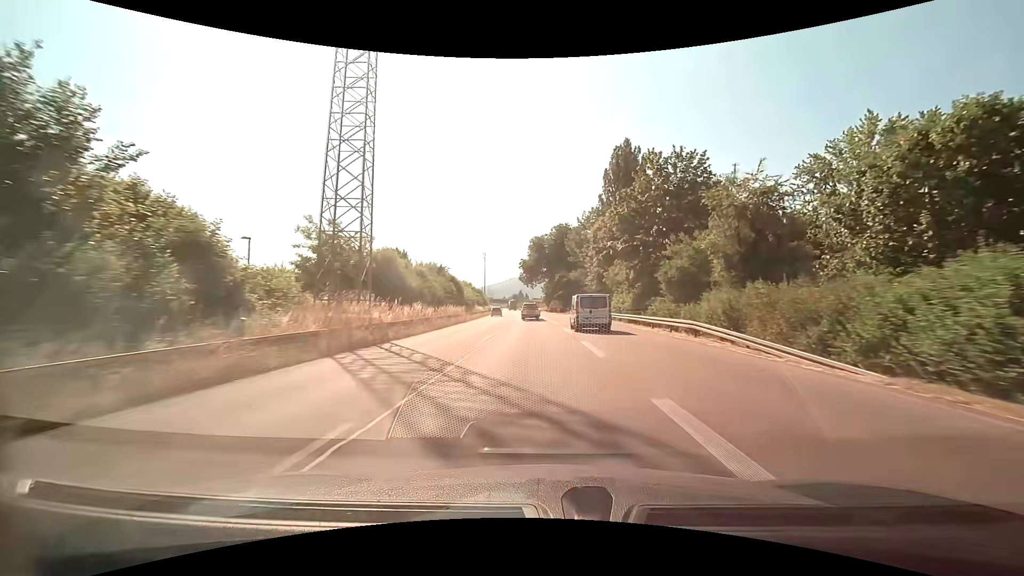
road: trunk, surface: asphalt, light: Day
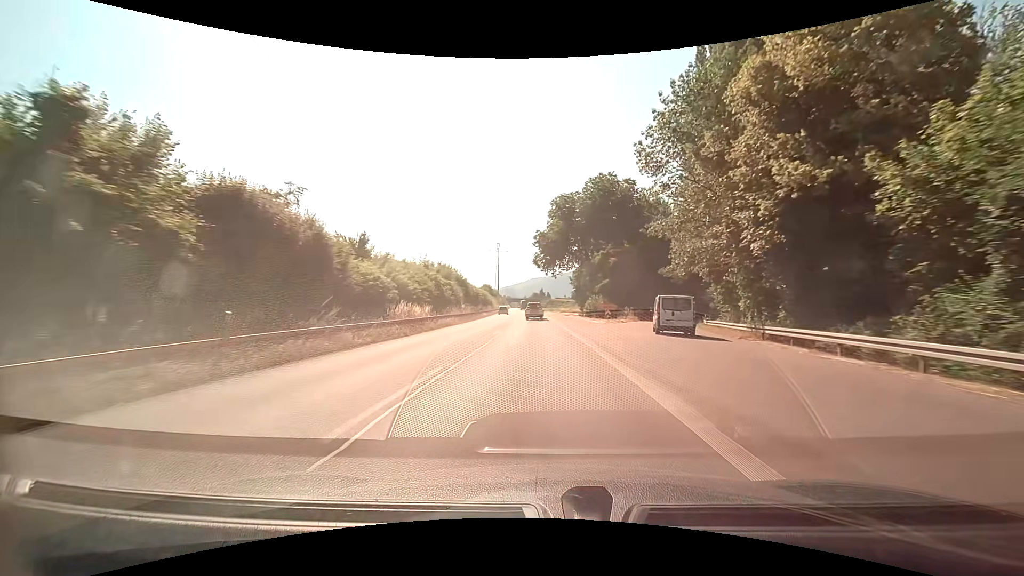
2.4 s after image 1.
(-1.2, +49.2) m; -3°
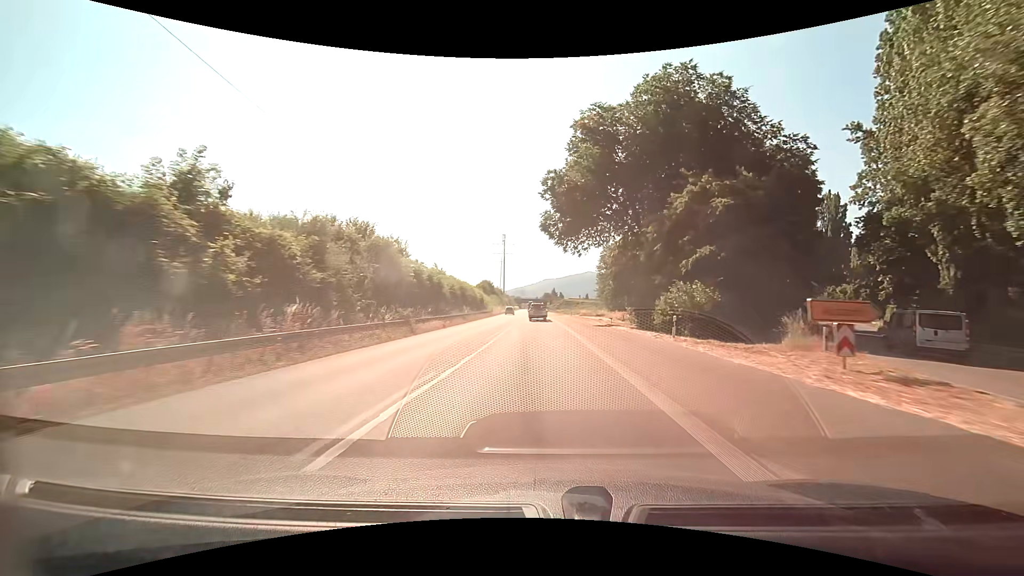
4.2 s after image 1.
(-0.5, +36.8) m; -2°
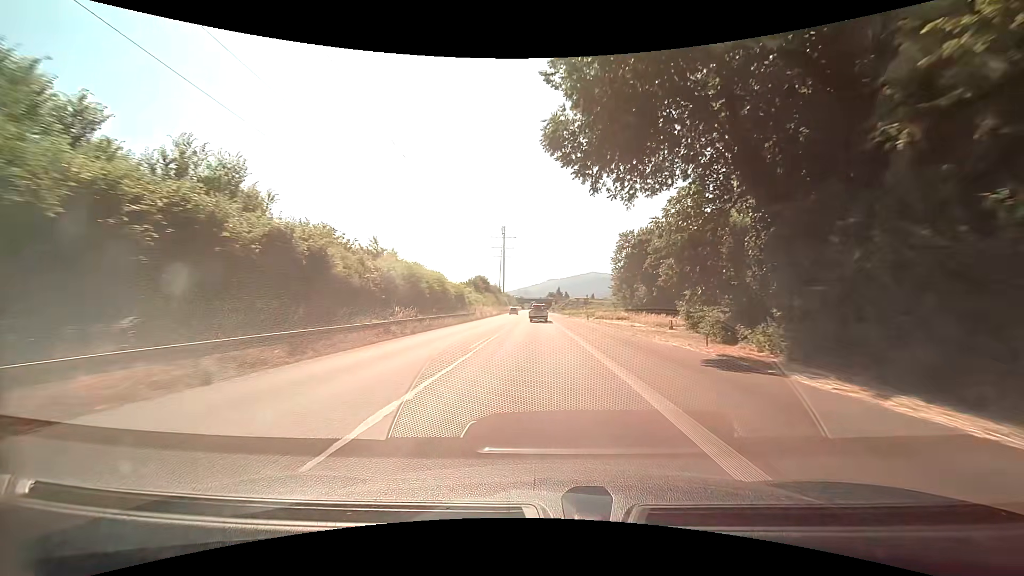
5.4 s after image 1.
(-0.1, +24.3) m; 0°
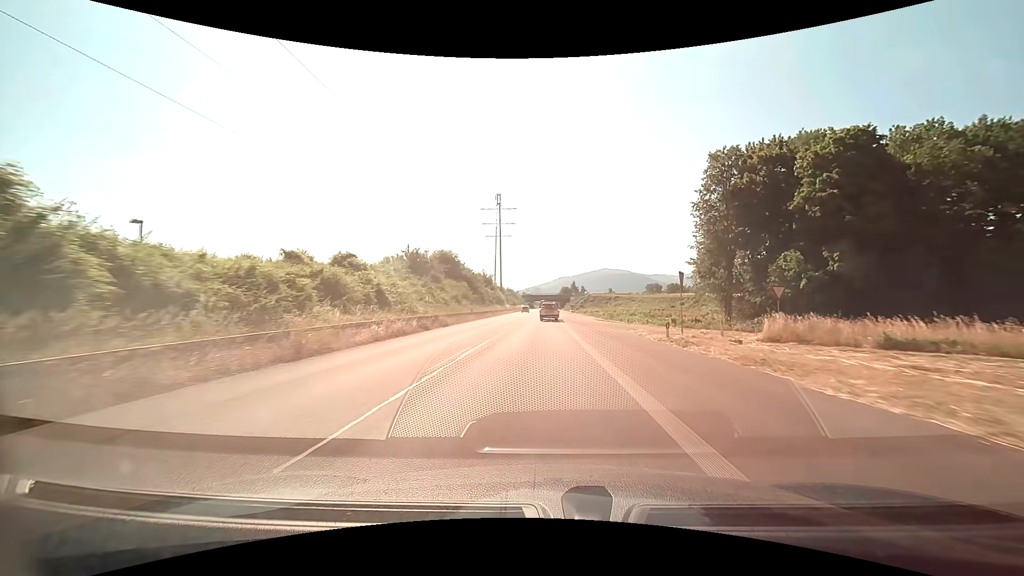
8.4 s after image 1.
(-0.9, +60.0) m; -1°
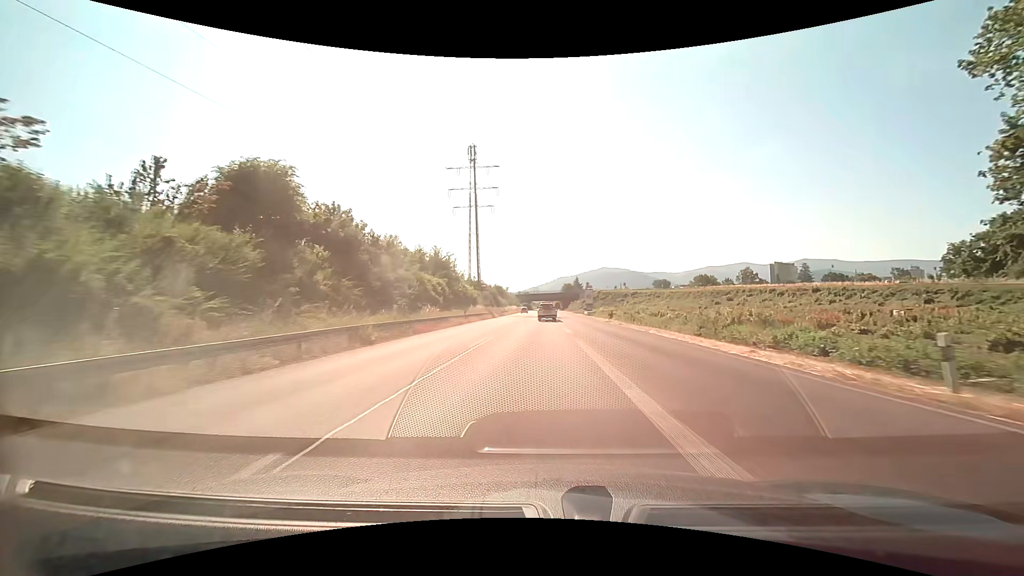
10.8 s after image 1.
(+0.1, +47.7) m; 0°
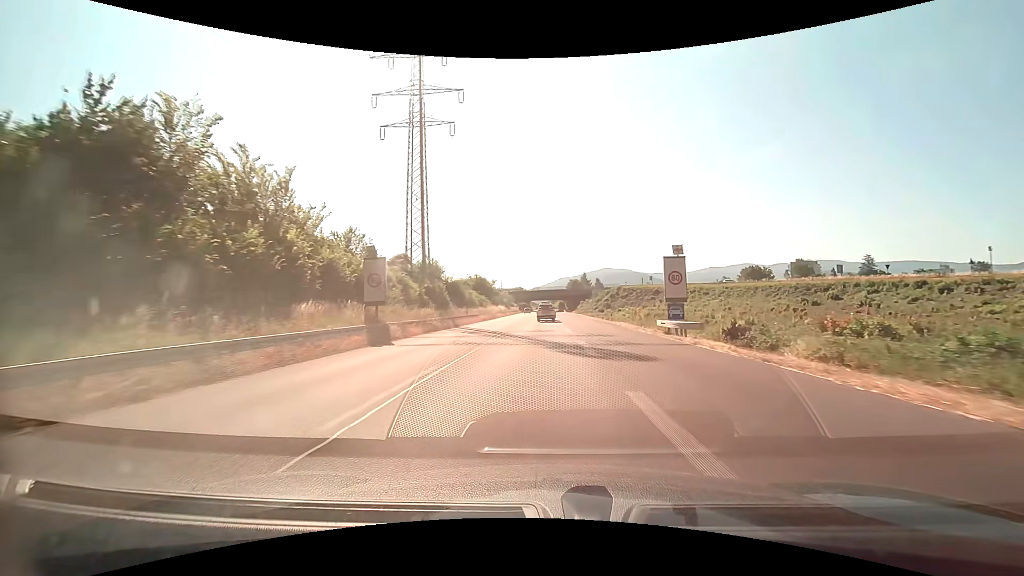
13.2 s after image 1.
(-0.4, +47.5) m; 0°
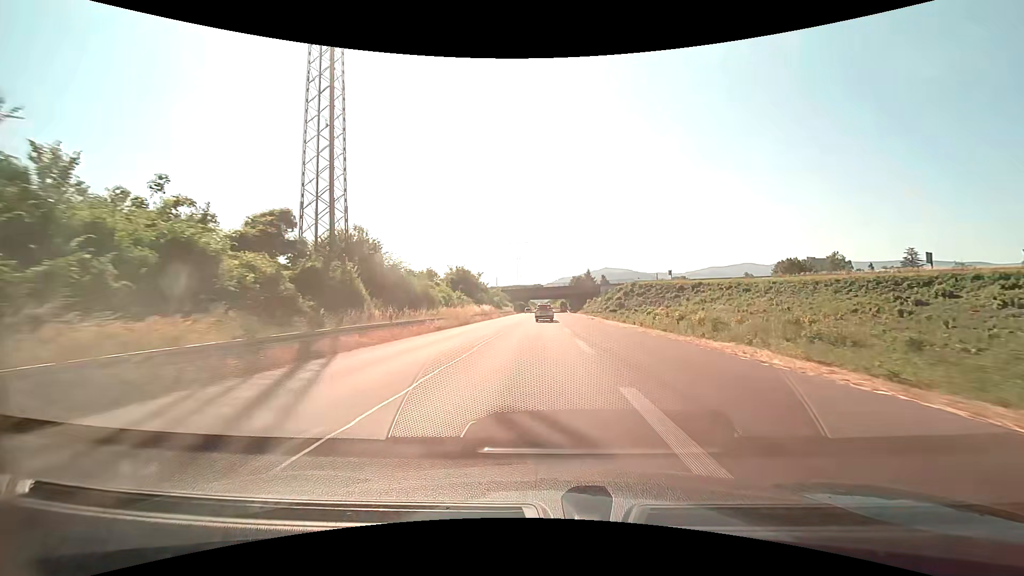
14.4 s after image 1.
(0.0, +23.7) m; 0°
(0, +10) (0, +20) (0, +30) (0, +40) (0, +50) (0, +60) (0, +70) (0, +80) (0, +90) (0, +100) m
